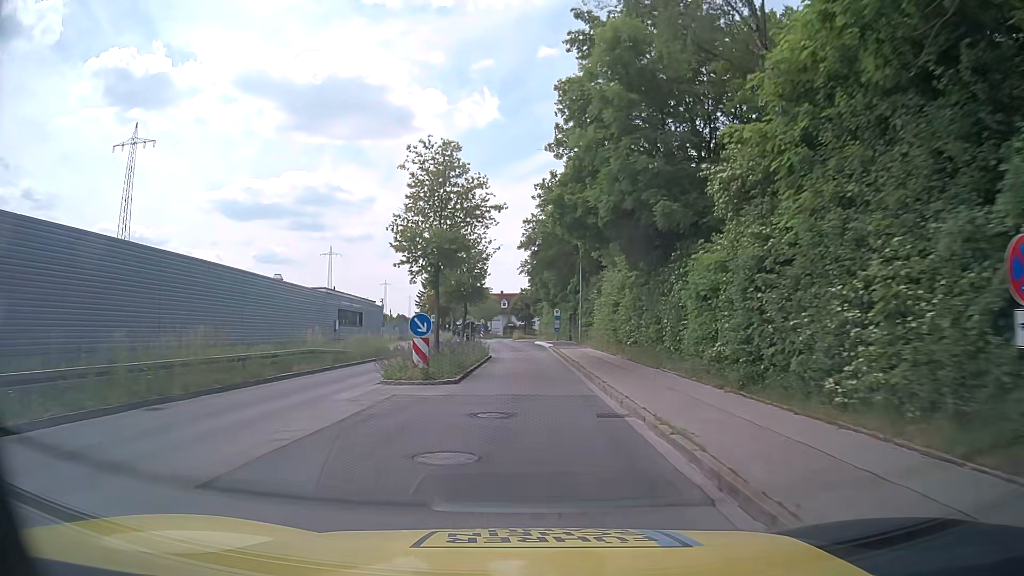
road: tertiary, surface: asphalt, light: Day
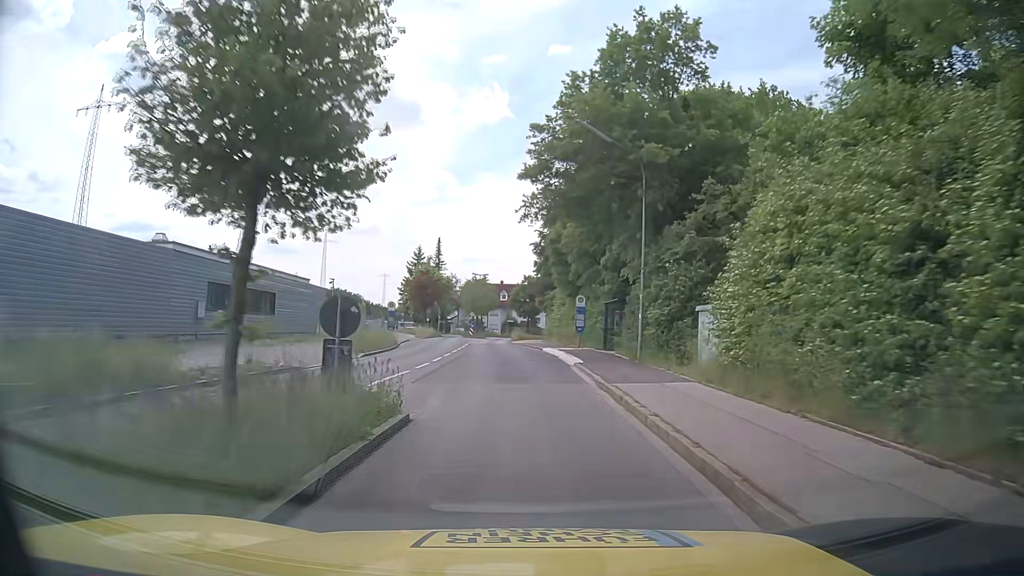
(+0.2, +23.4) m; 0°
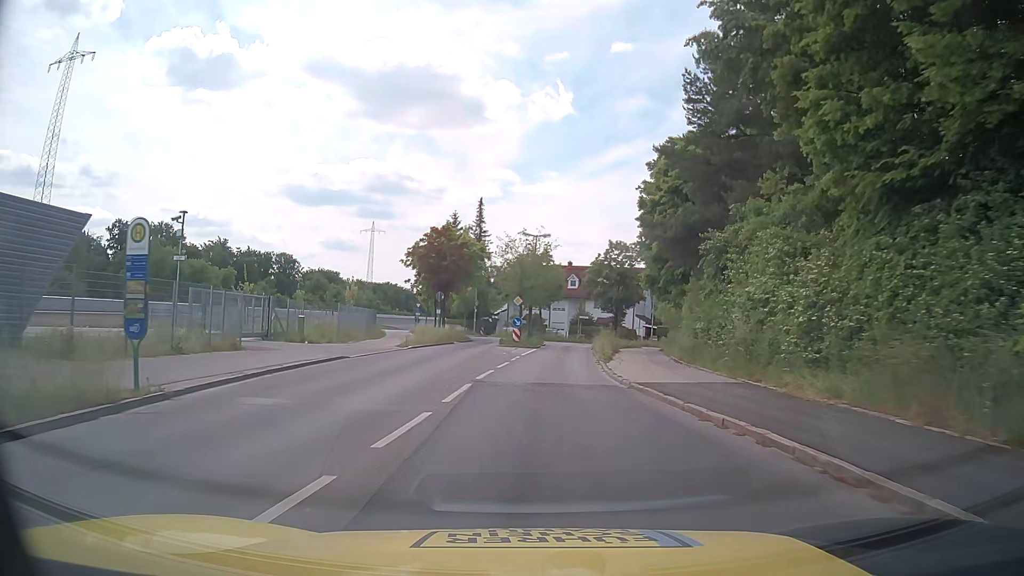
(-1.3, +36.9) m; -5°
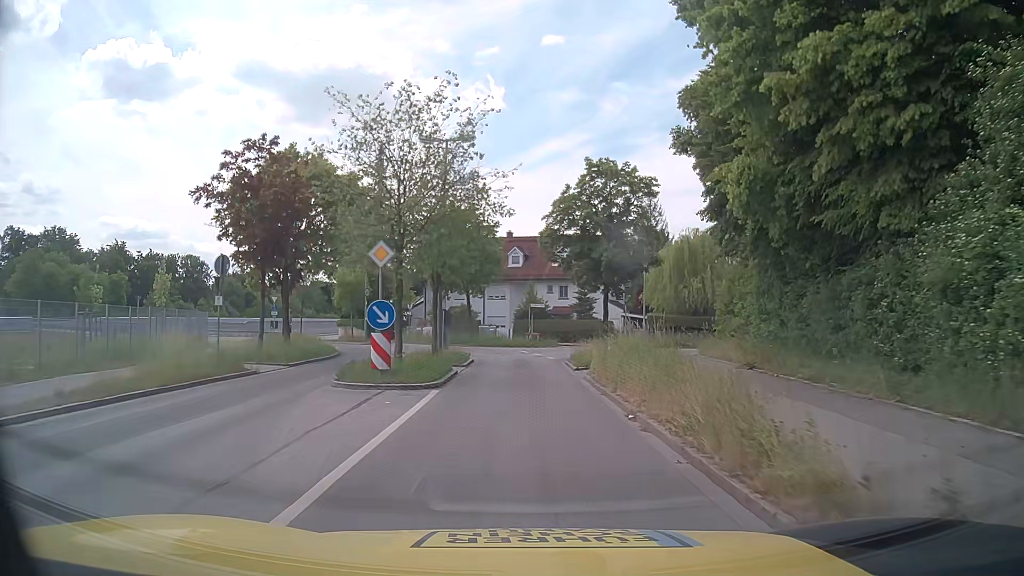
(+0.9, +26.1) m; +5°
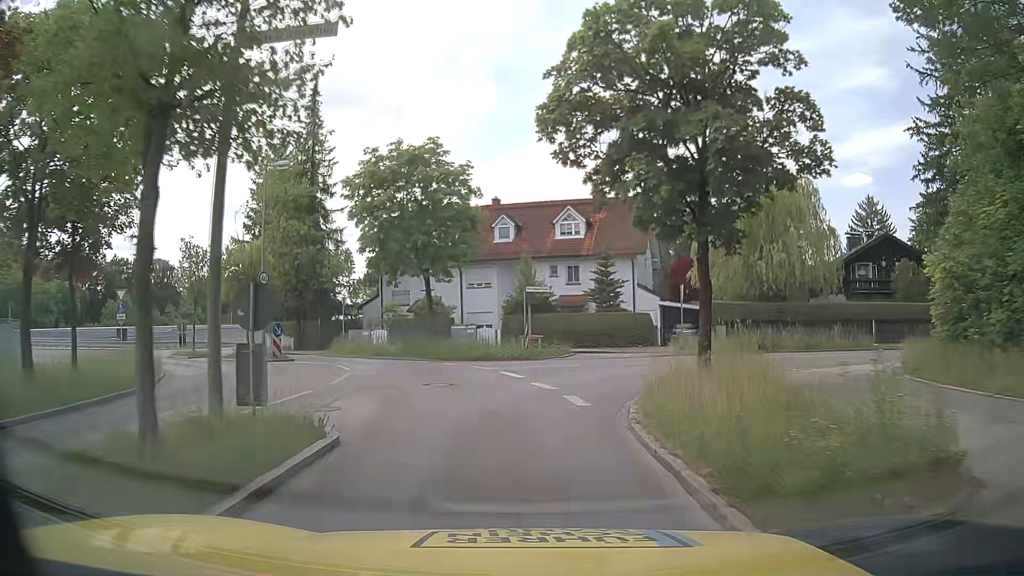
(+0.1, +17.5) m; 0°
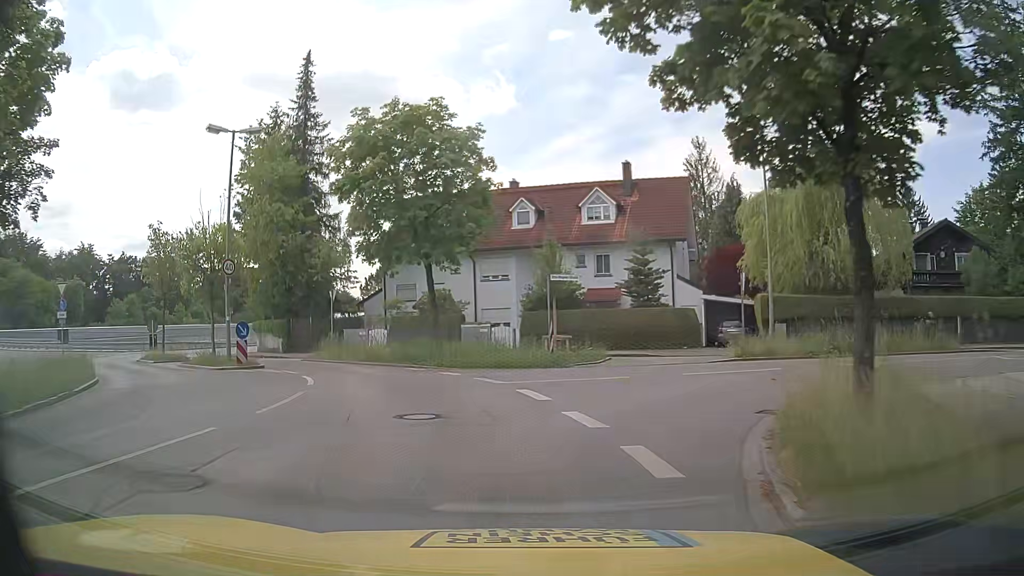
(-0.1, +5.4) m; -2°
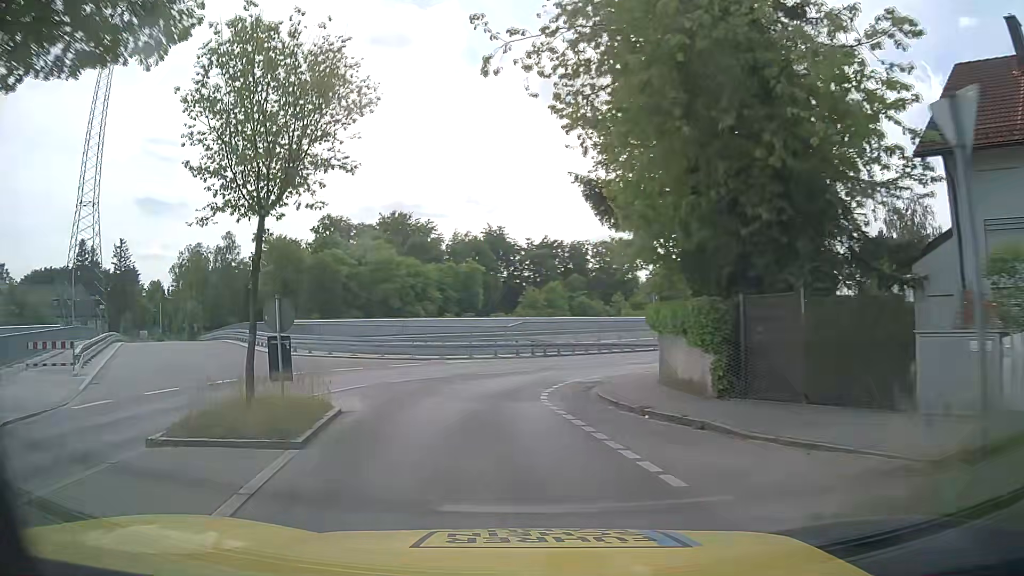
(-6.6, +23.3) m; -38°
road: residential
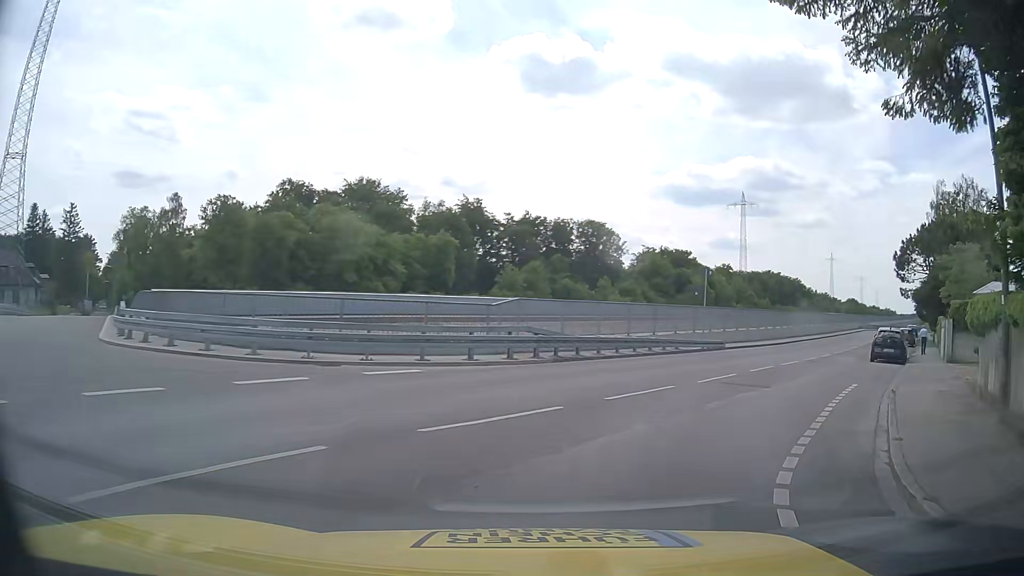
(-1.1, +14.6) m; 0°
(+2, +10) (+6, +19) (+12, +27) (+18, +35) (+24, +43) (+29, +51) (+35, +60) (+41, +68) (+47, +76) (+53, +83) m
